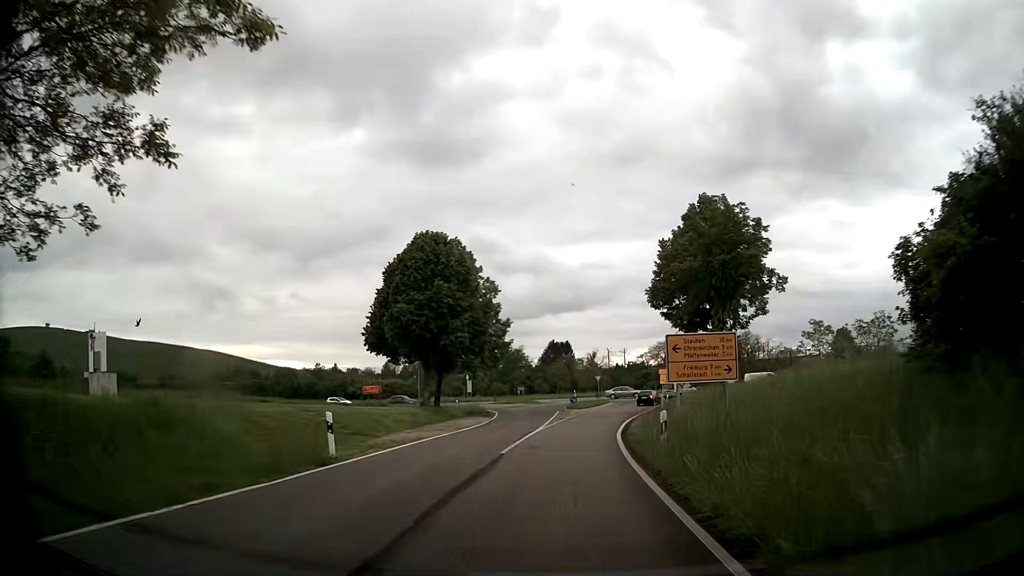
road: tertiary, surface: asphalt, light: Day
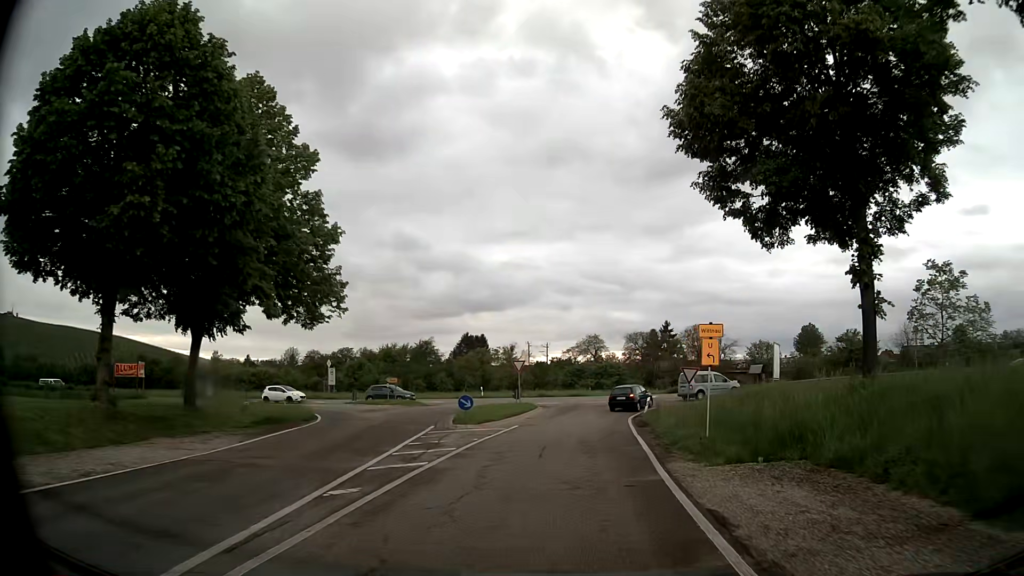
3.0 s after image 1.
(+1.0, +29.2) m; +7°
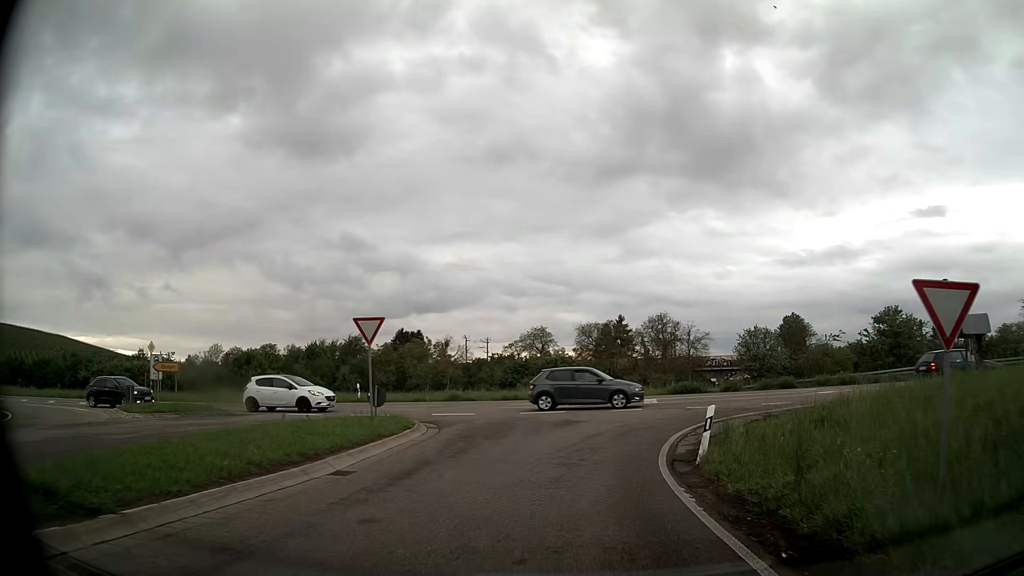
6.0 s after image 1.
(+0.9, +22.5) m; +3°
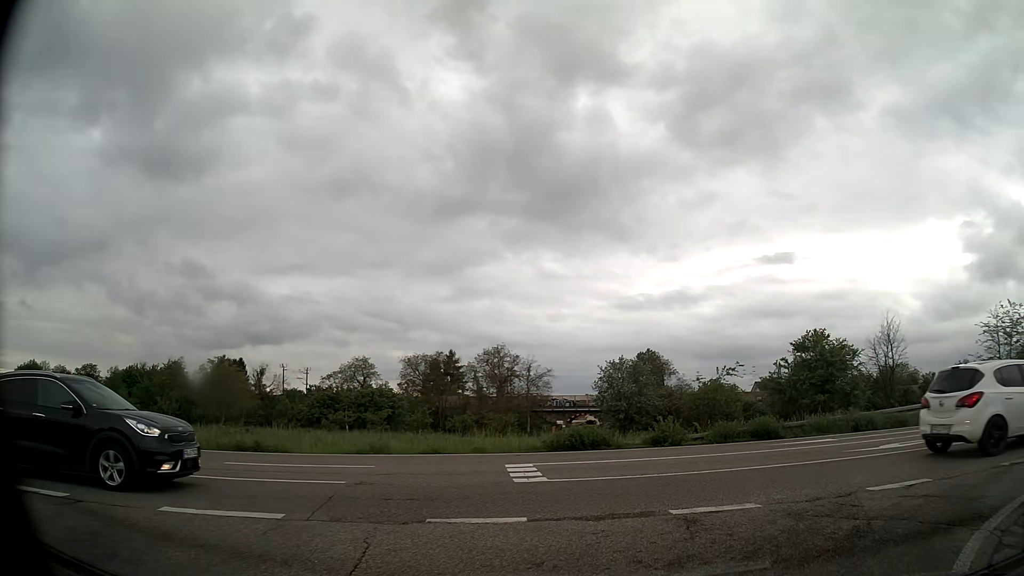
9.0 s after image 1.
(+1.1, +14.9) m; +17°
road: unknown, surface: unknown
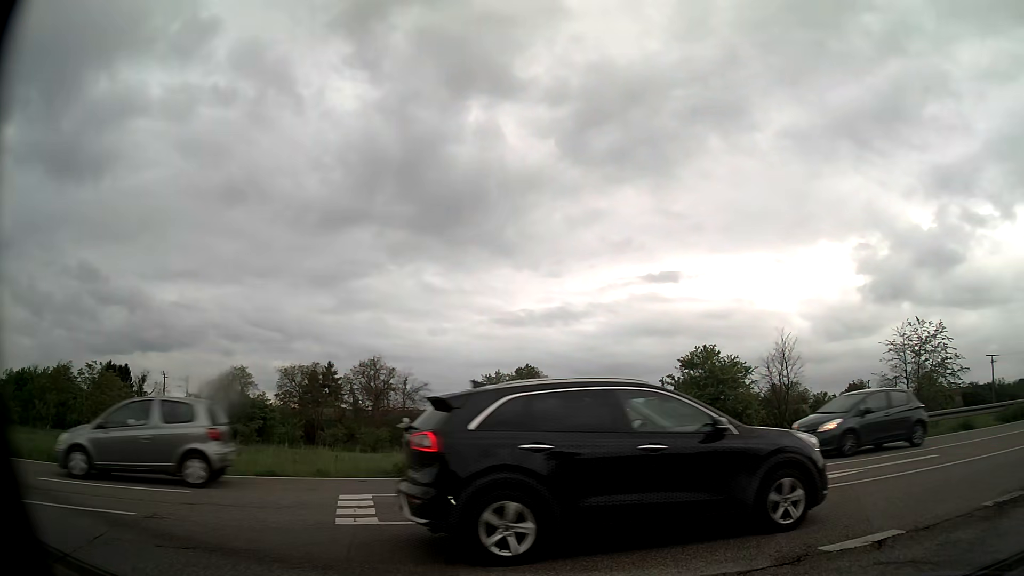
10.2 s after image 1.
(+0.2, +2.4) m; +11°
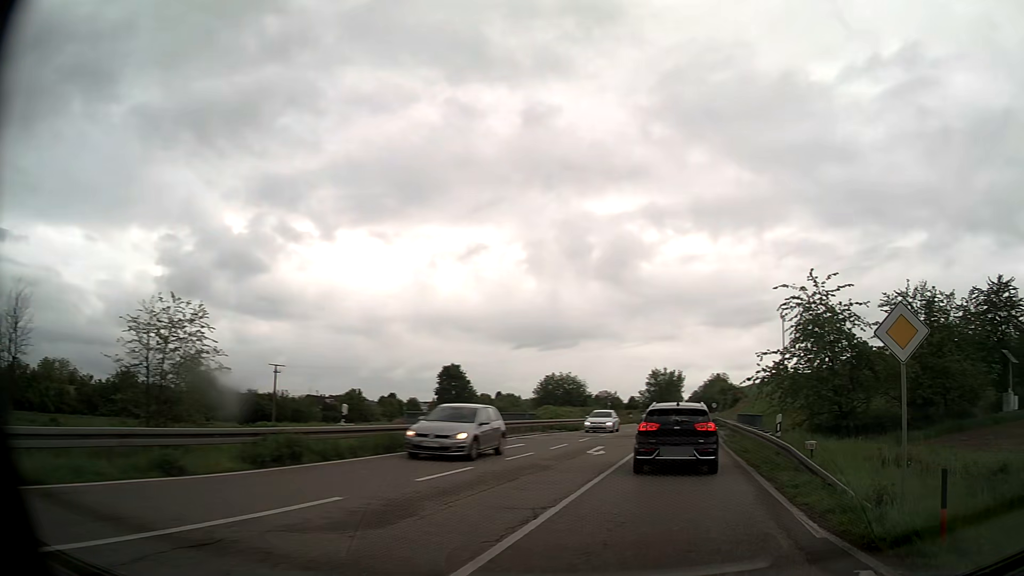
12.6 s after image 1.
(+6.7, +10.8) m; +61°
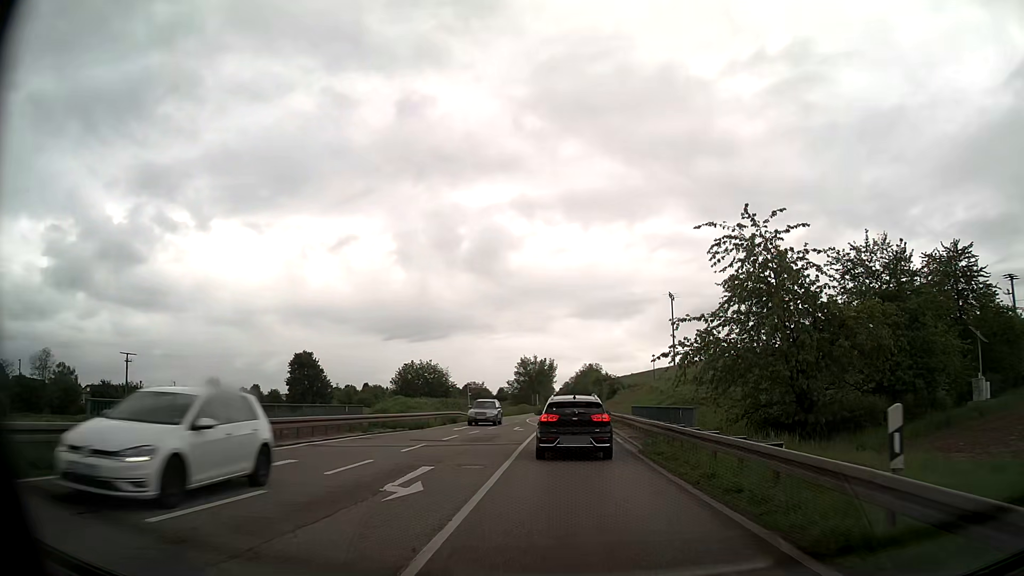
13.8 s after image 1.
(+1.3, +11.8) m; +11°
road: primary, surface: asphalt
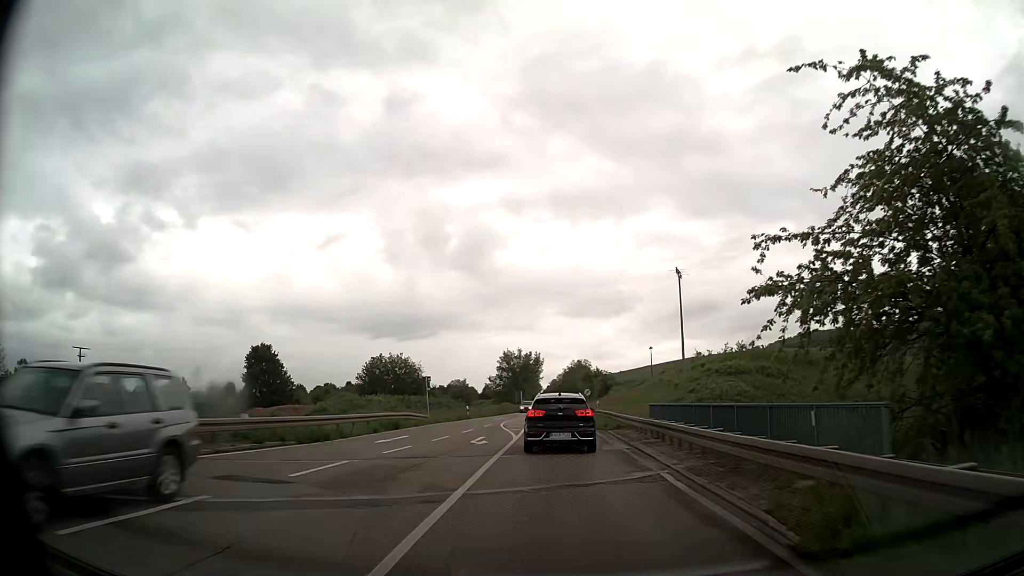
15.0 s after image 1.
(+0.1, +13.2) m; +1°
